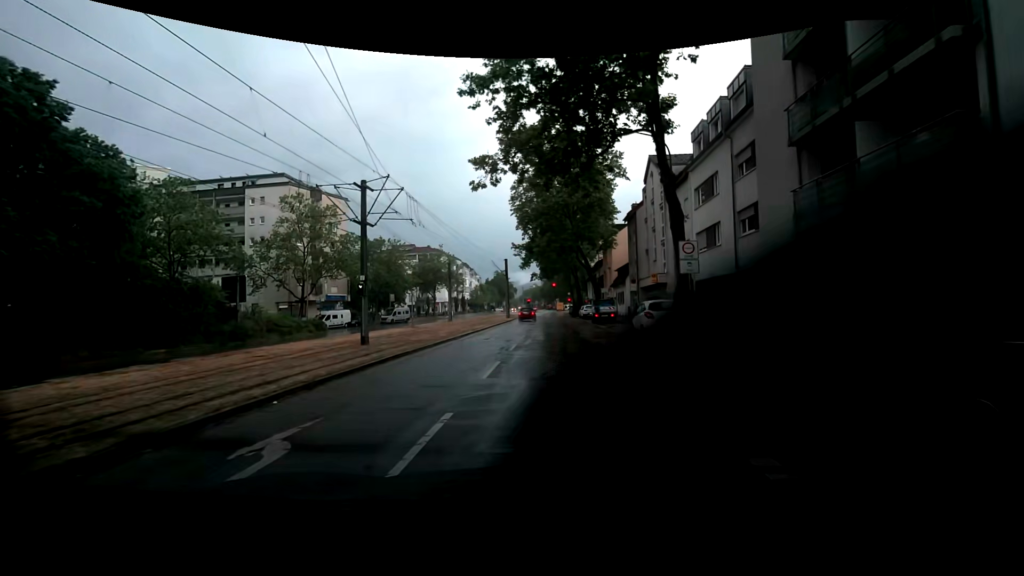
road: tertiary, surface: asphalt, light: Day
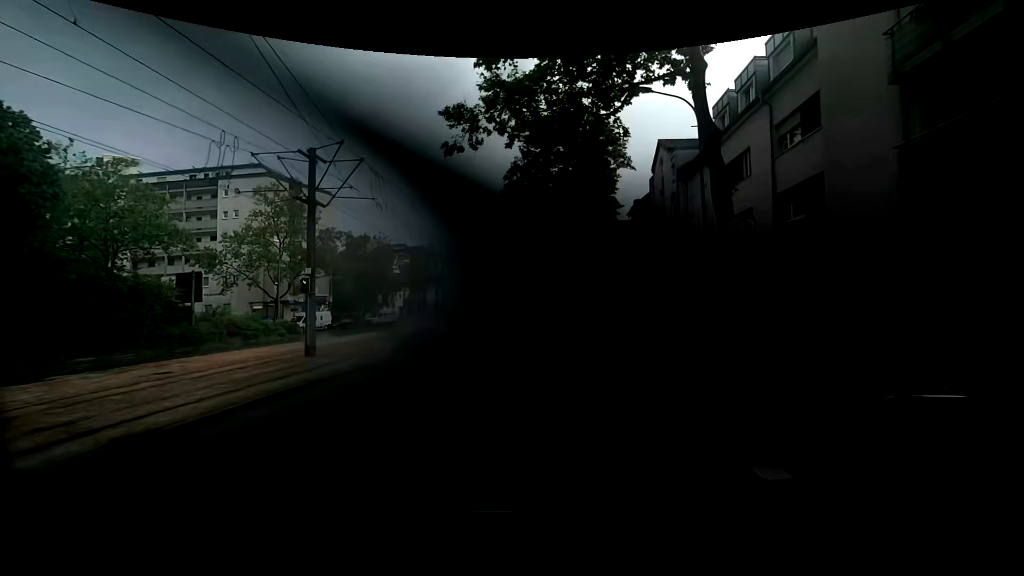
(0.0, +4.7) m; 0°
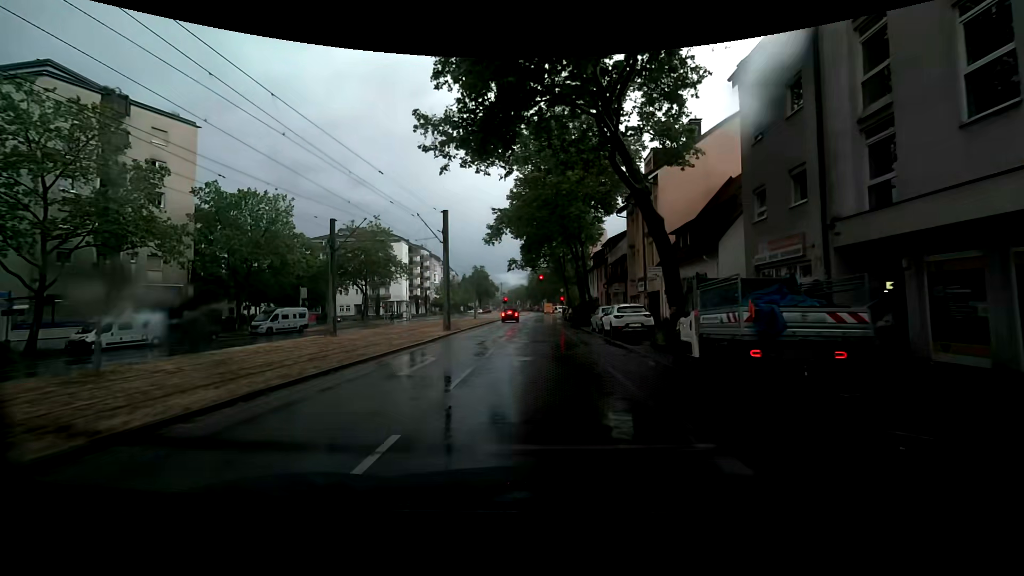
(+0.8, +26.7) m; +3°
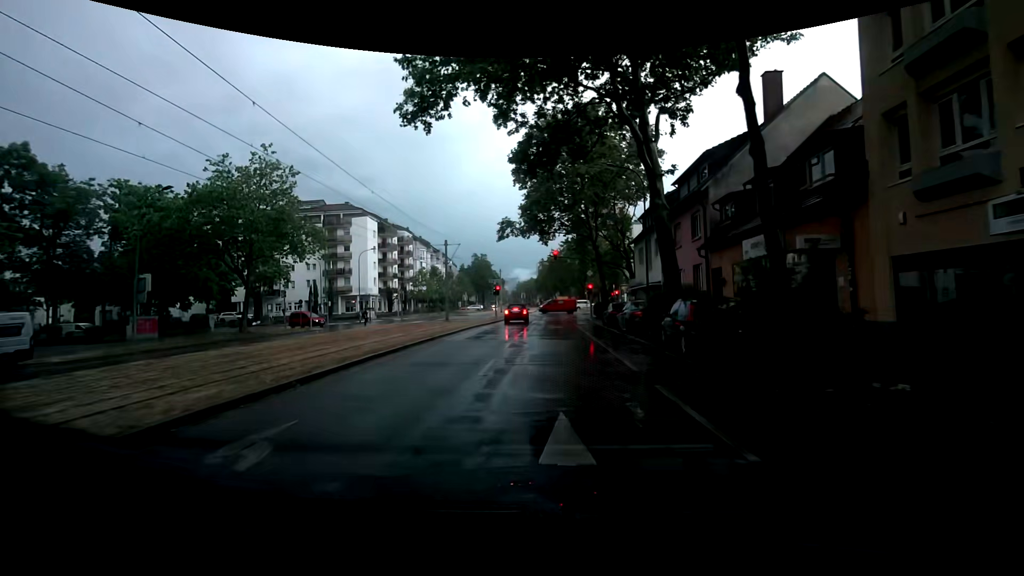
(+0.3, +29.2) m; -1°
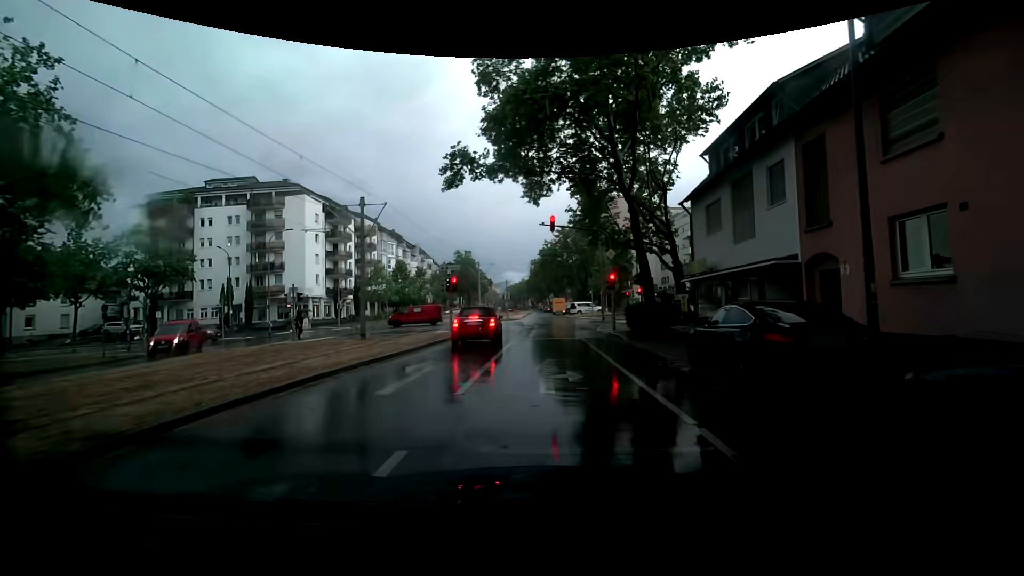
(+0.4, +19.3) m; +2°
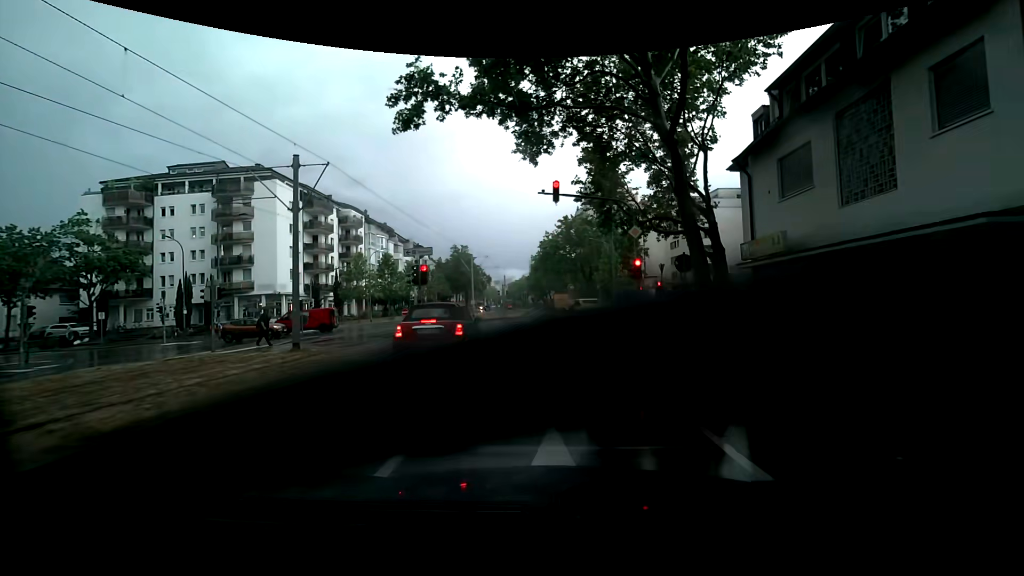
(-0.1, +6.9) m; 0°
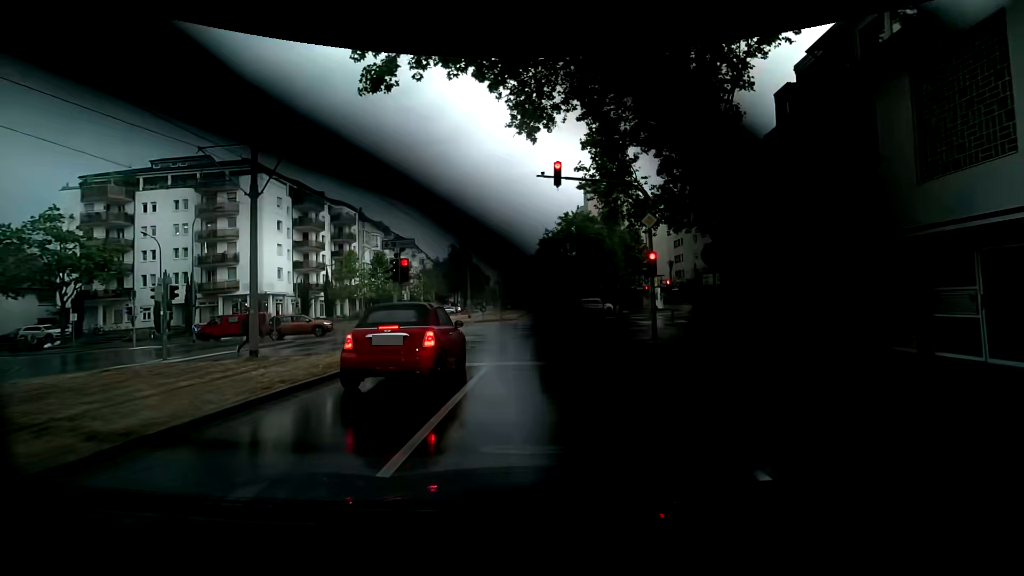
(0.0, +2.7) m; +1°
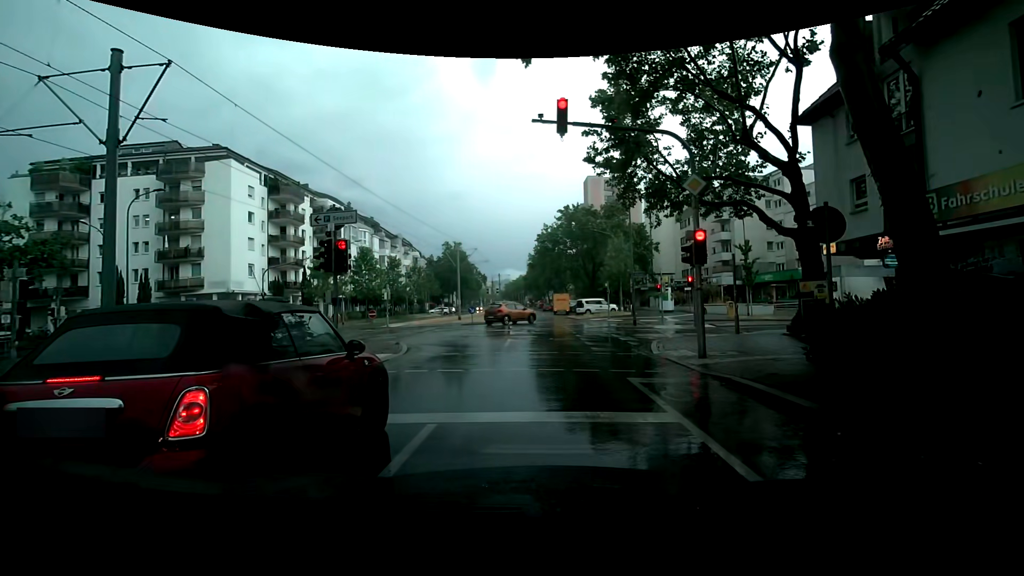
(0.0, +5.1) m; -2°
